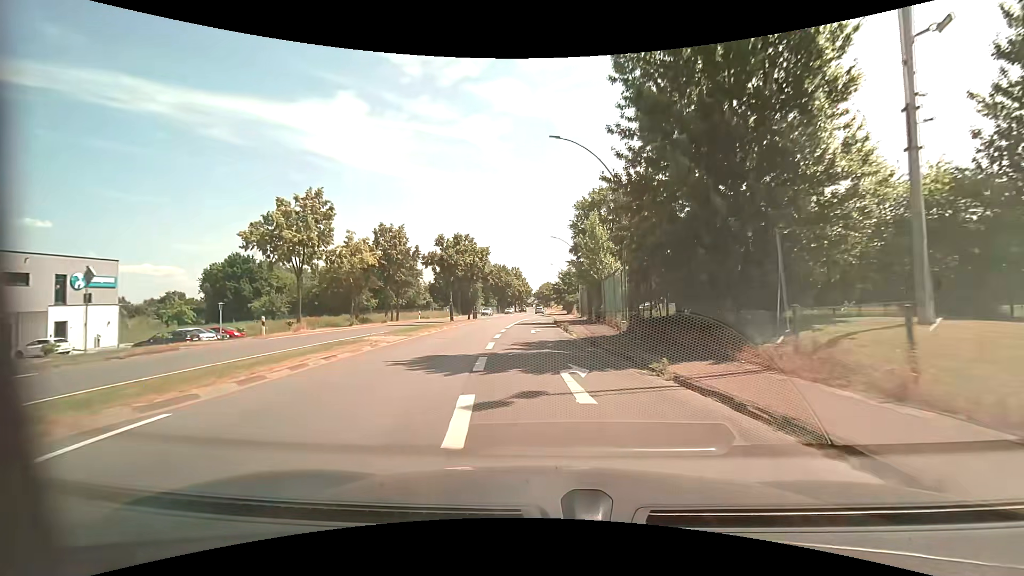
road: primary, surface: asphalt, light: Day
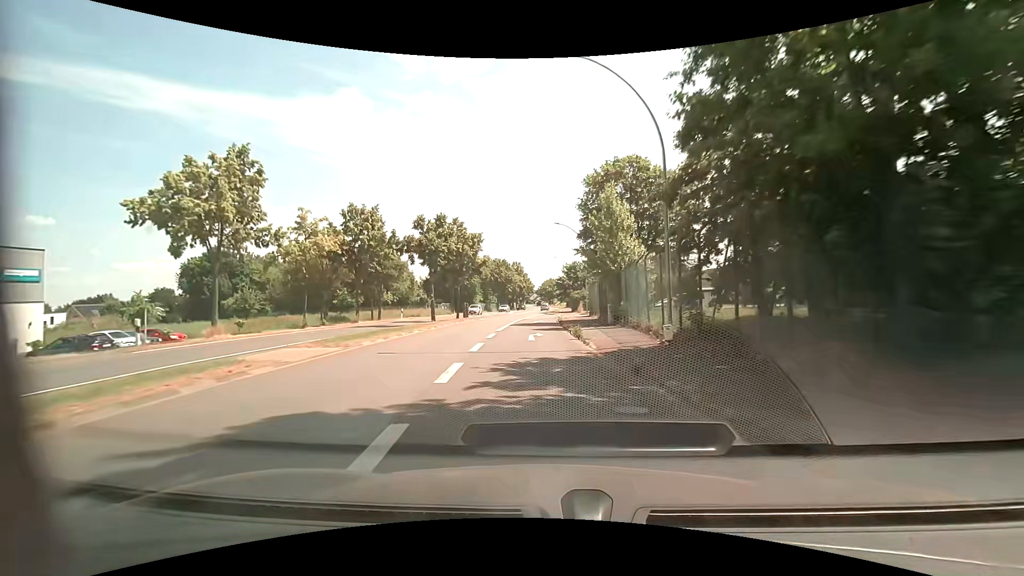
(-0.1, +8.1) m; -1°
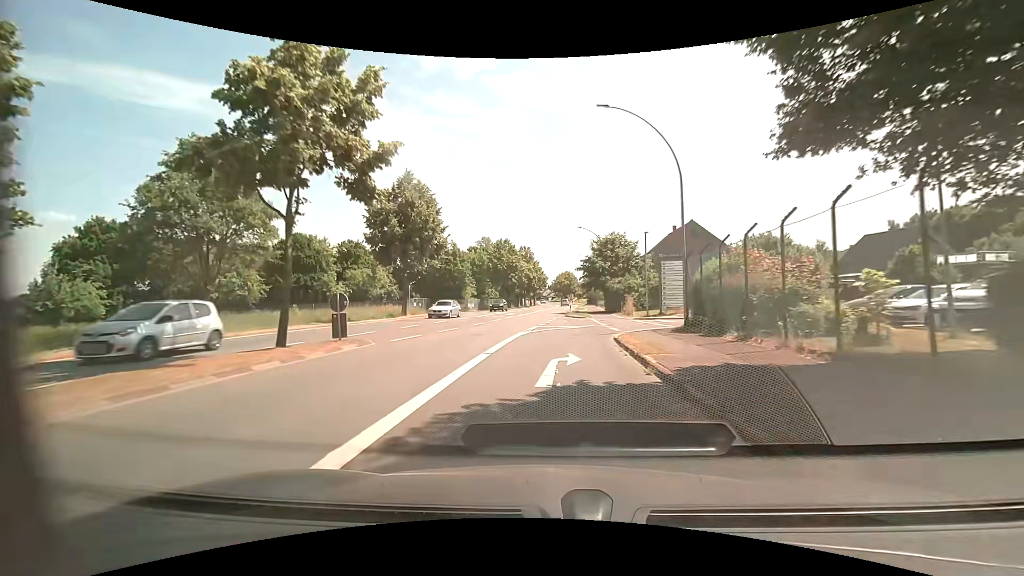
(-0.6, +30.9) m; -1°
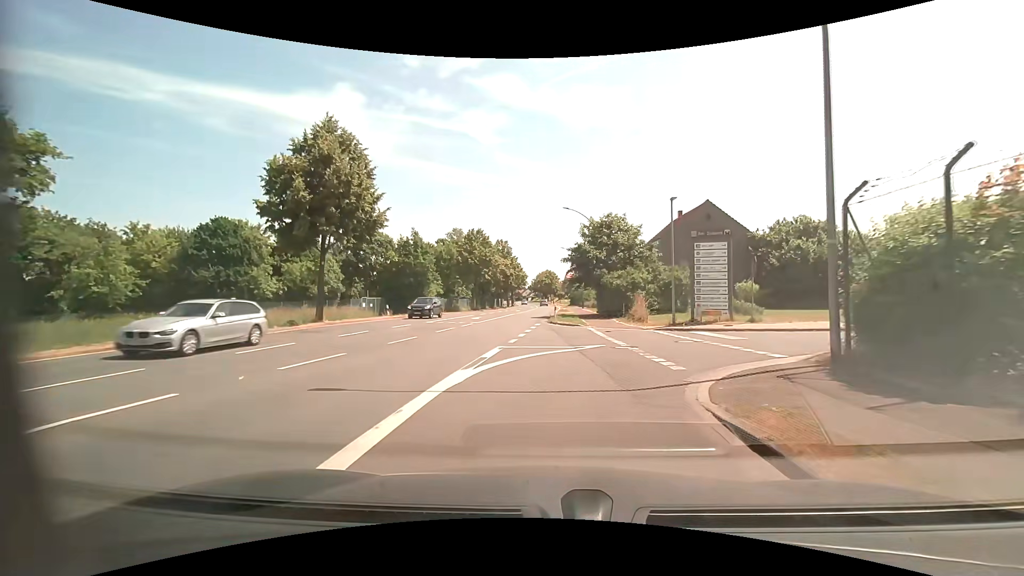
(0.0, +11.8) m; +3°
